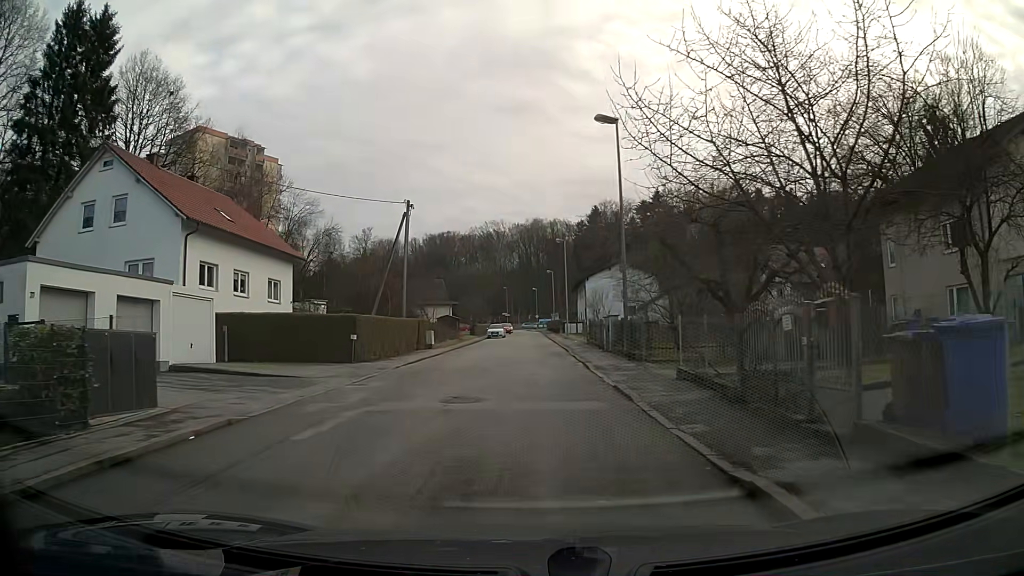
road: residential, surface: asphalt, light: Day
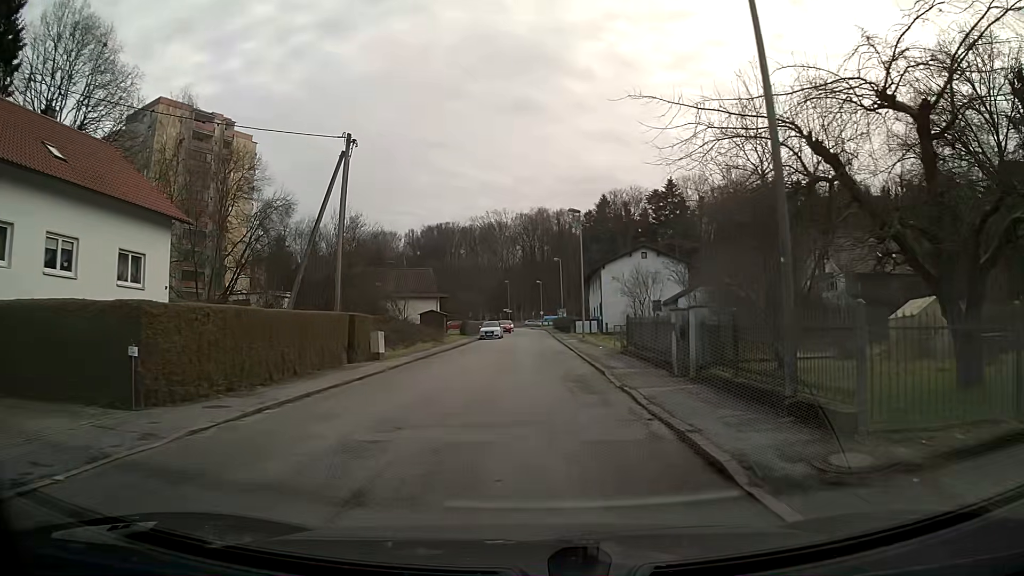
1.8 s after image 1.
(0.0, +13.9) m; 0°
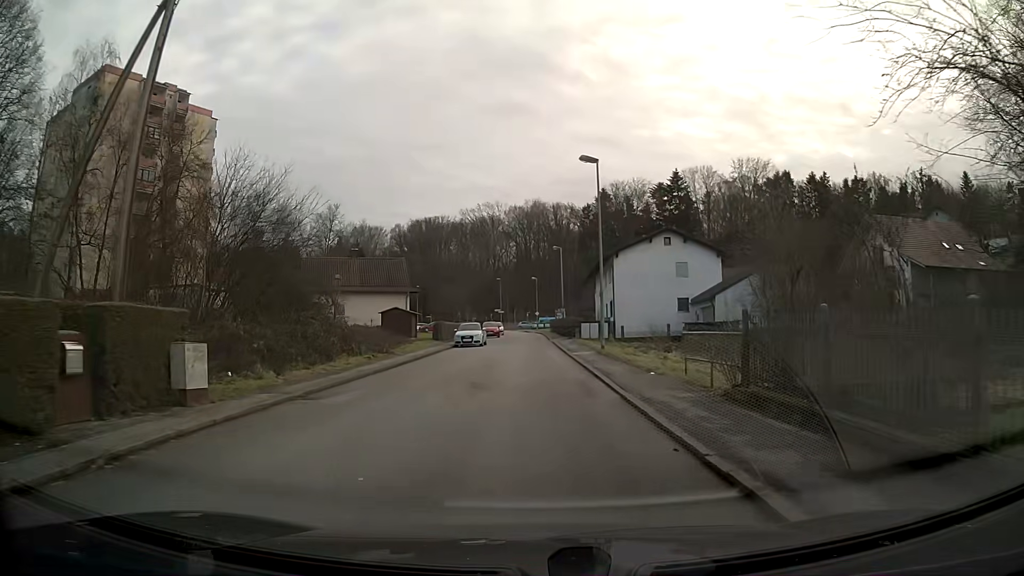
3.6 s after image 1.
(0.0, +13.9) m; 0°
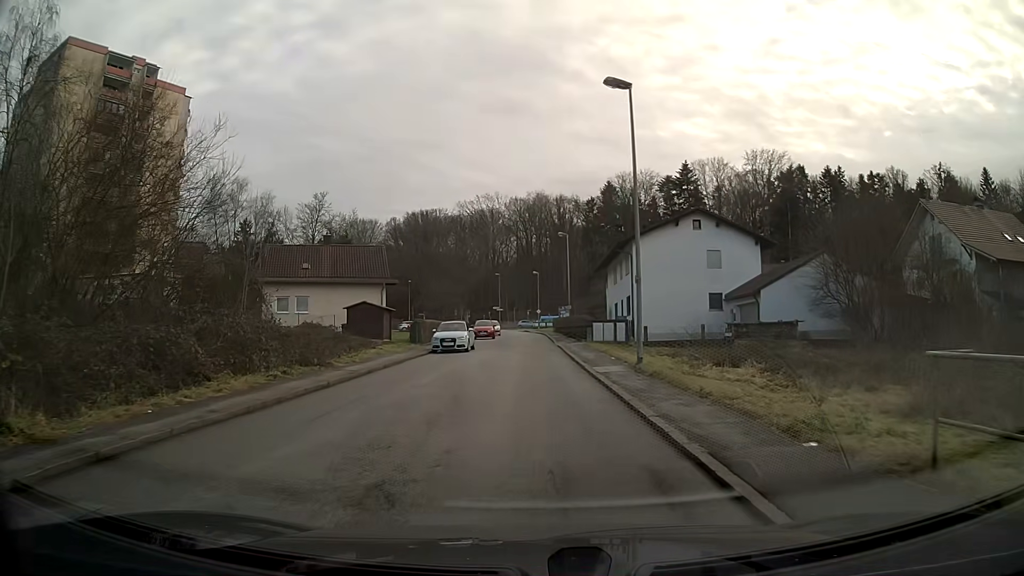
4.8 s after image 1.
(0.0, +9.3) m; 0°
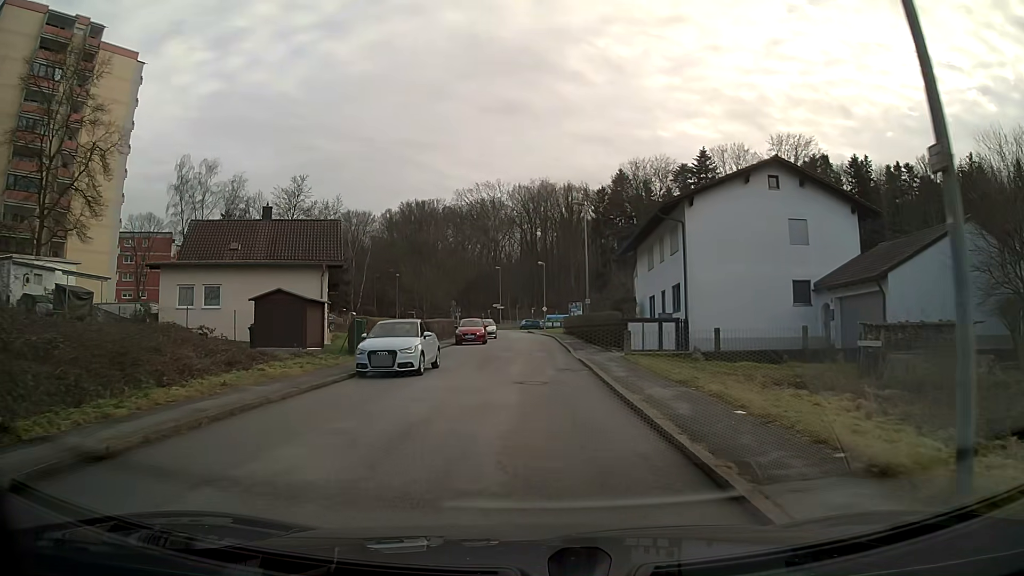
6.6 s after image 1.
(-0.1, +13.9) m; 0°
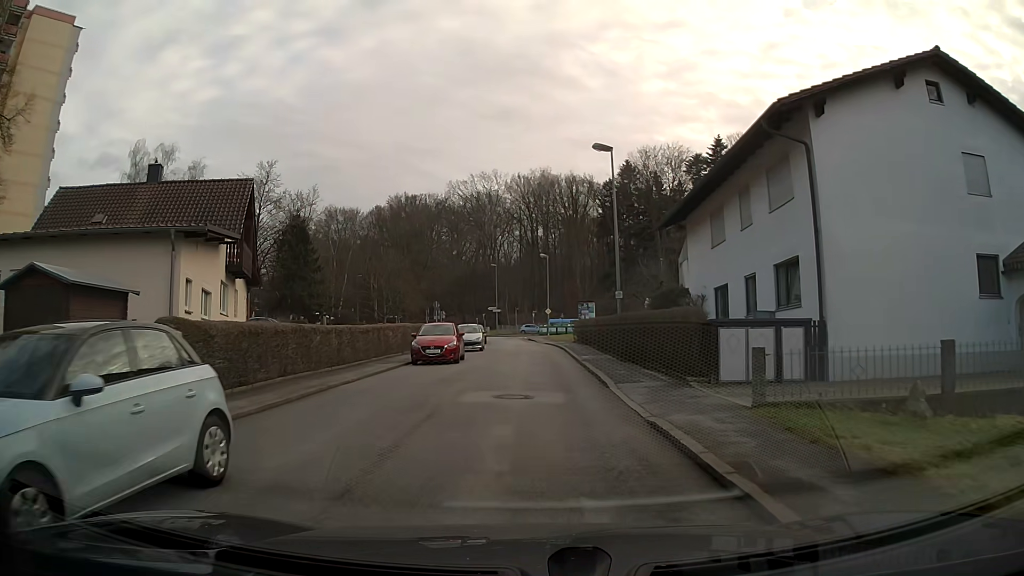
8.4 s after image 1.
(0.0, +14.0) m; 0°
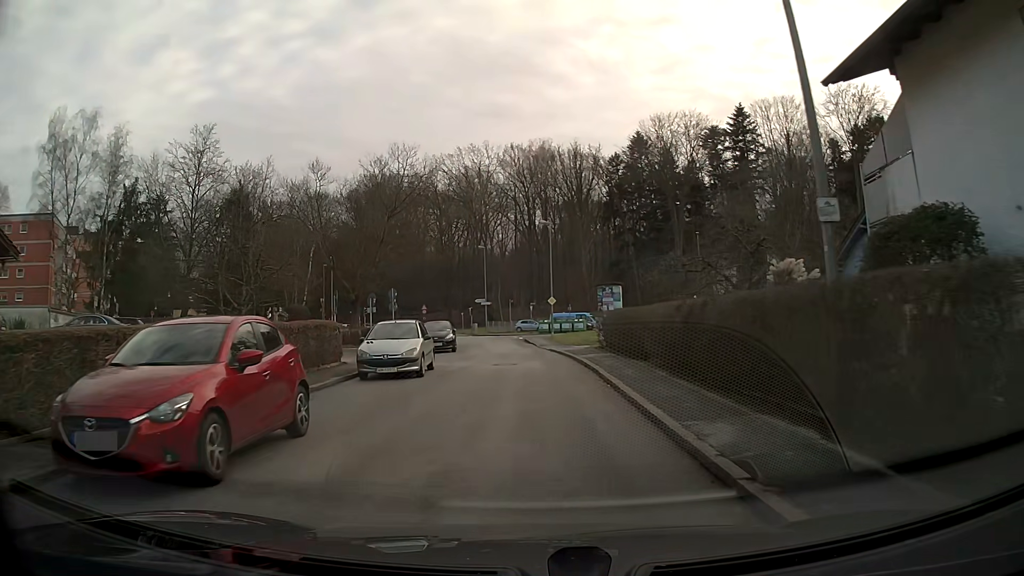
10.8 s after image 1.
(0.0, +18.6) m; 0°
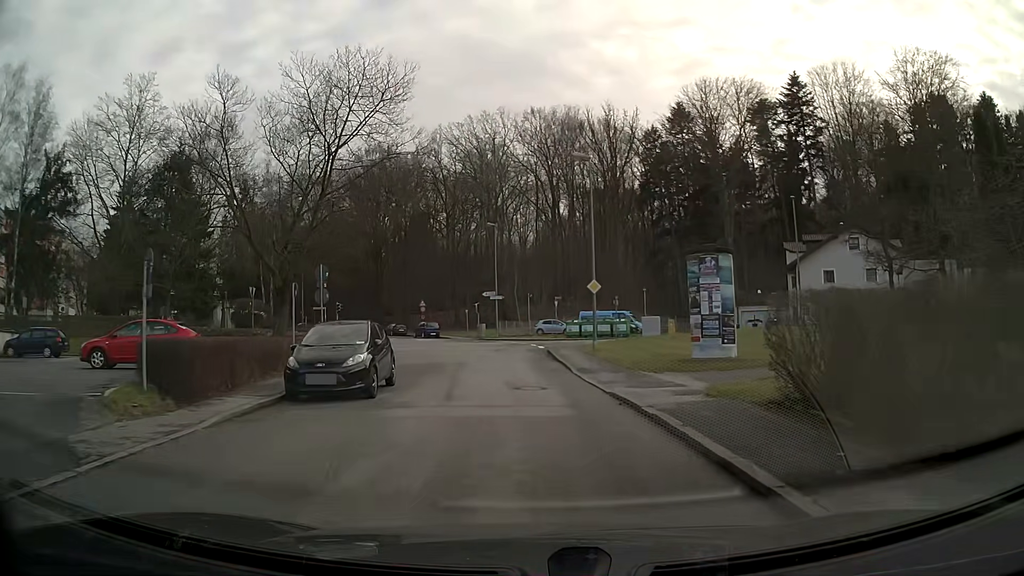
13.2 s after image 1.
(-0.3, +18.6) m; -2°
